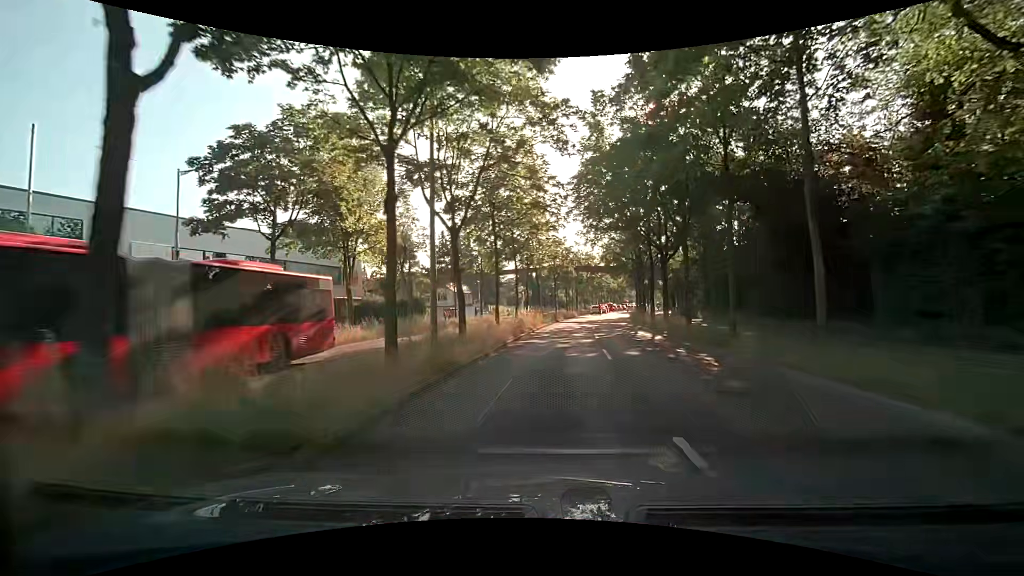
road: primary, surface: asphalt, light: Day
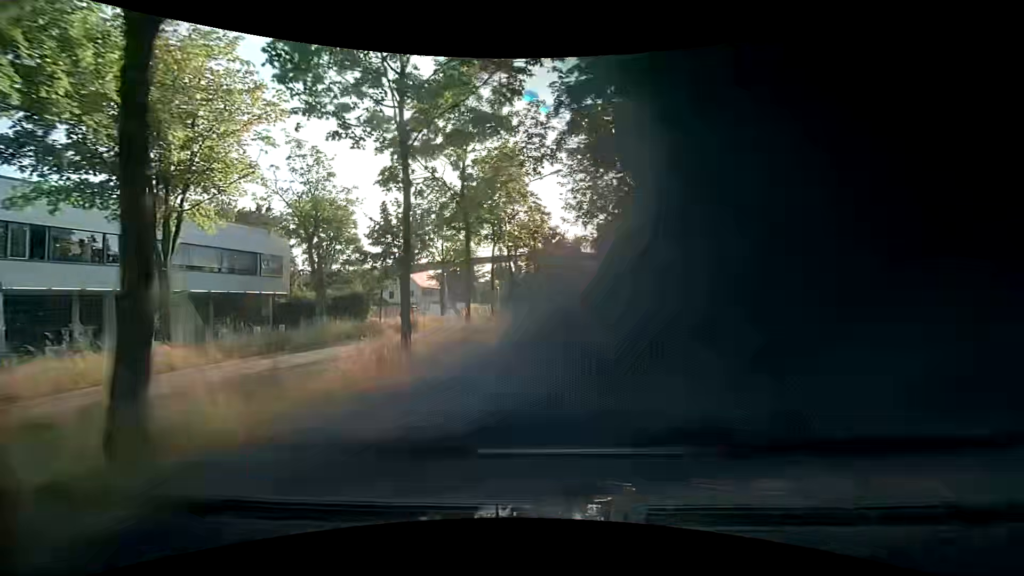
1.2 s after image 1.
(+0.2, +12.4) m; 0°
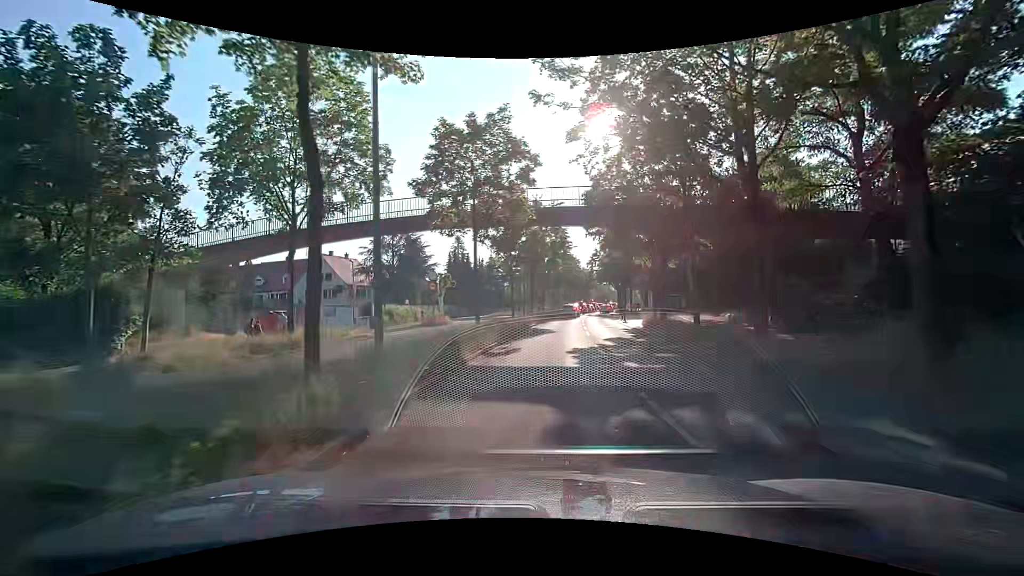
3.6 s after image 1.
(+1.5, +22.7) m; +5°
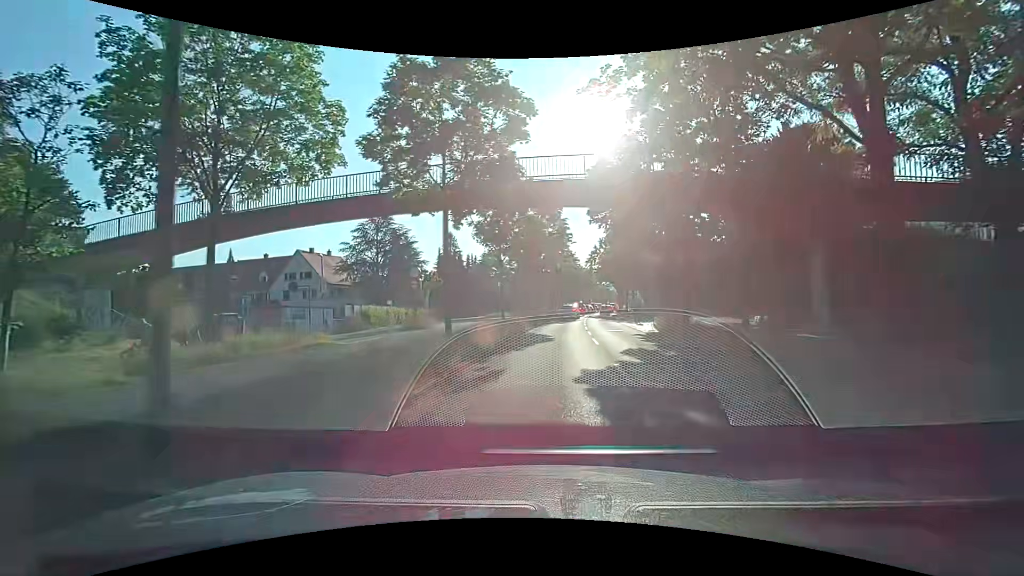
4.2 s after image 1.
(0.0, +5.3) m; 0°
